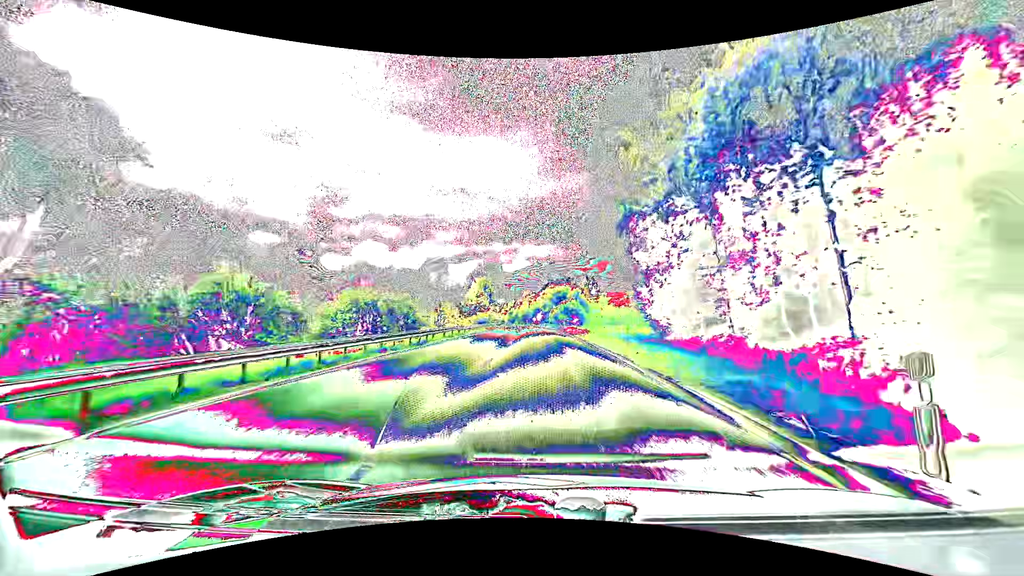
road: primary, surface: asphalt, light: Day
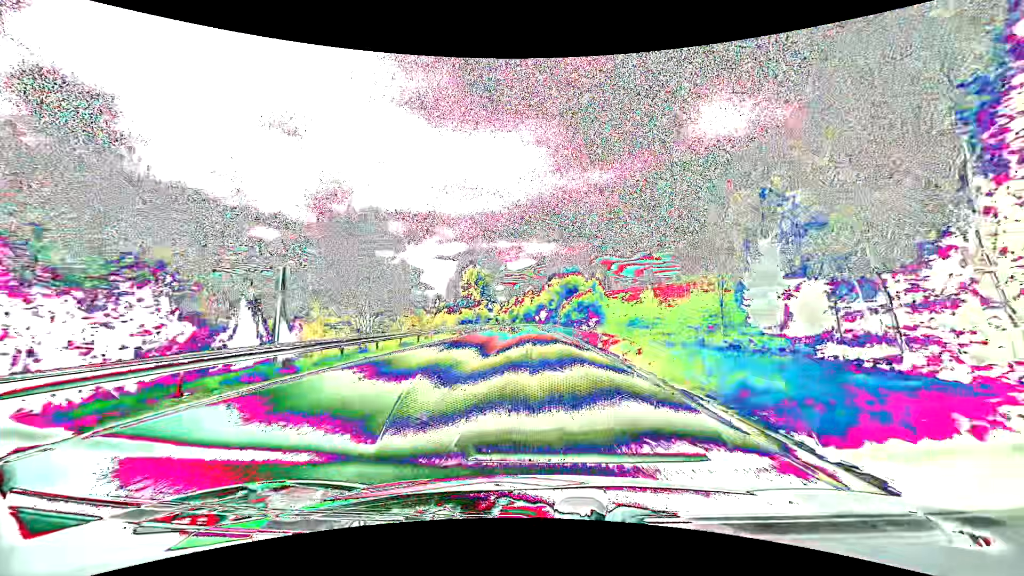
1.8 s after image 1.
(+0.1, +30.7) m; 0°
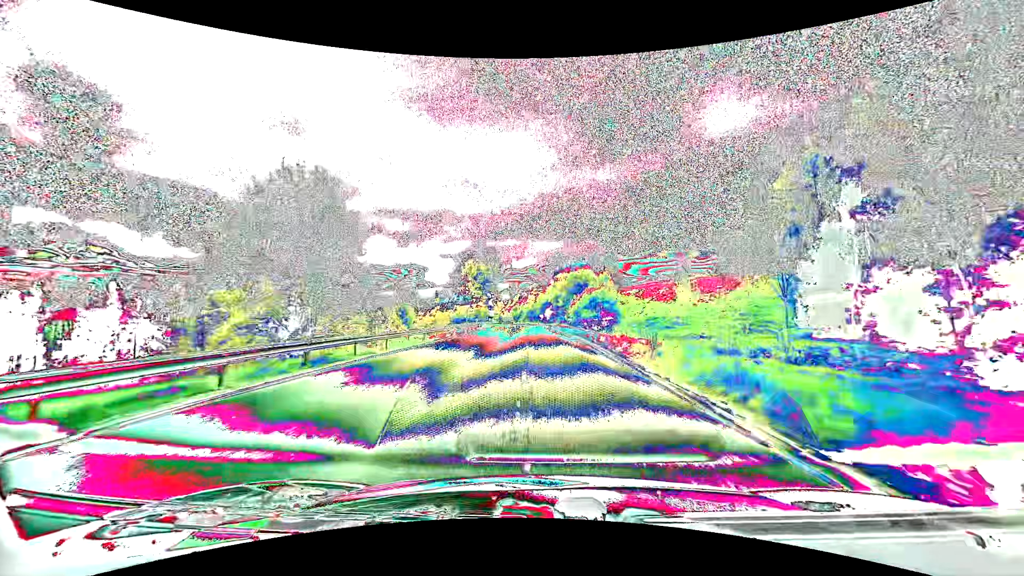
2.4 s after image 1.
(0.0, +11.0) m; -1°
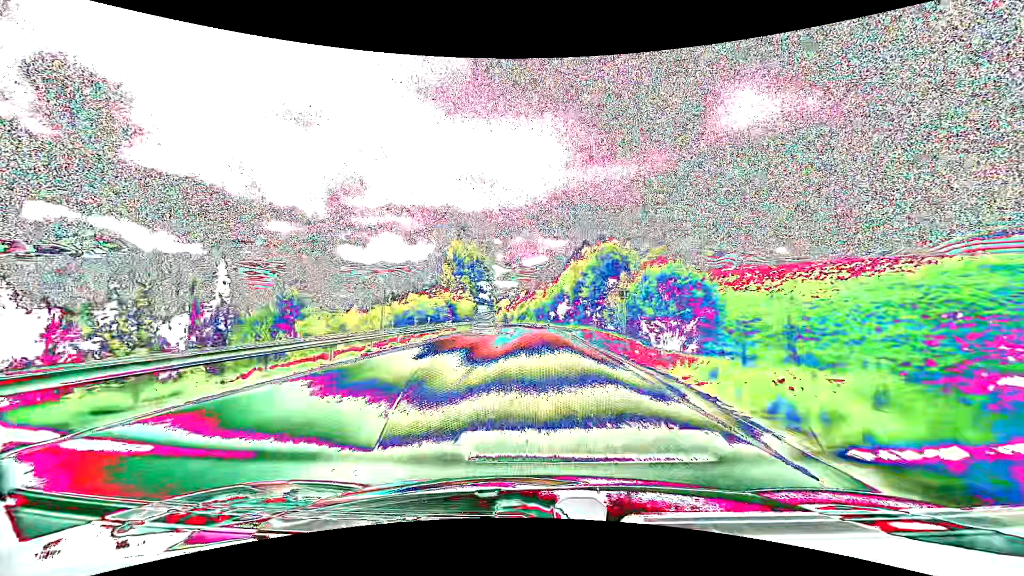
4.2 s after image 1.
(-0.2, +34.9) m; -1°
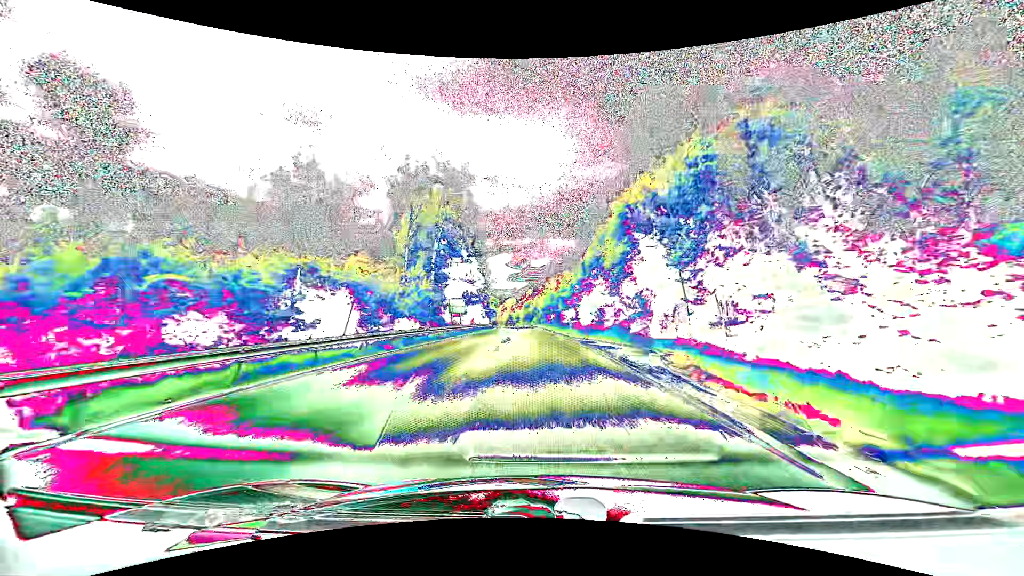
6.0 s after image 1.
(-0.4, +37.7) m; -1°
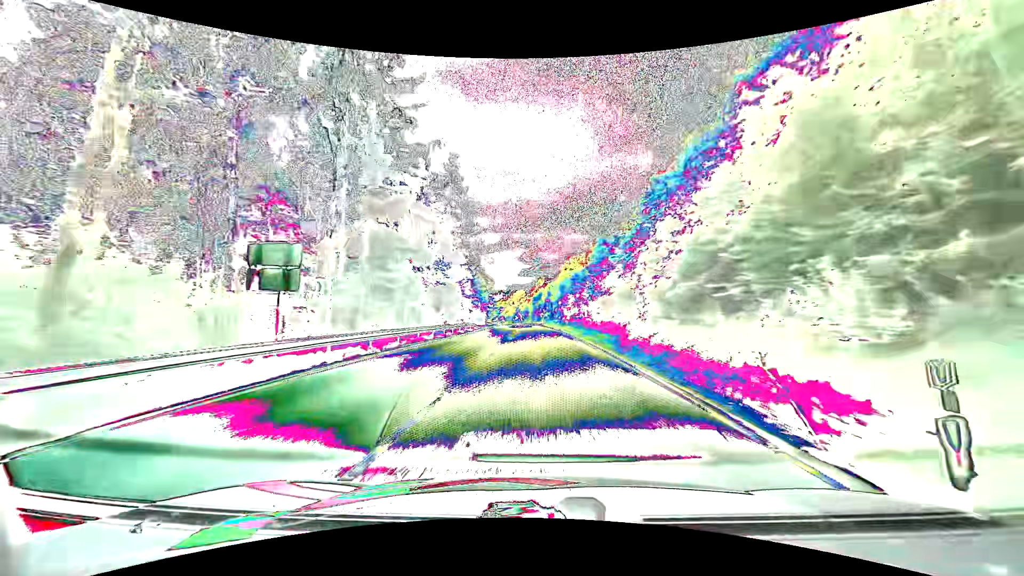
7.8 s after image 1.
(-0.4, +40.0) m; -1°
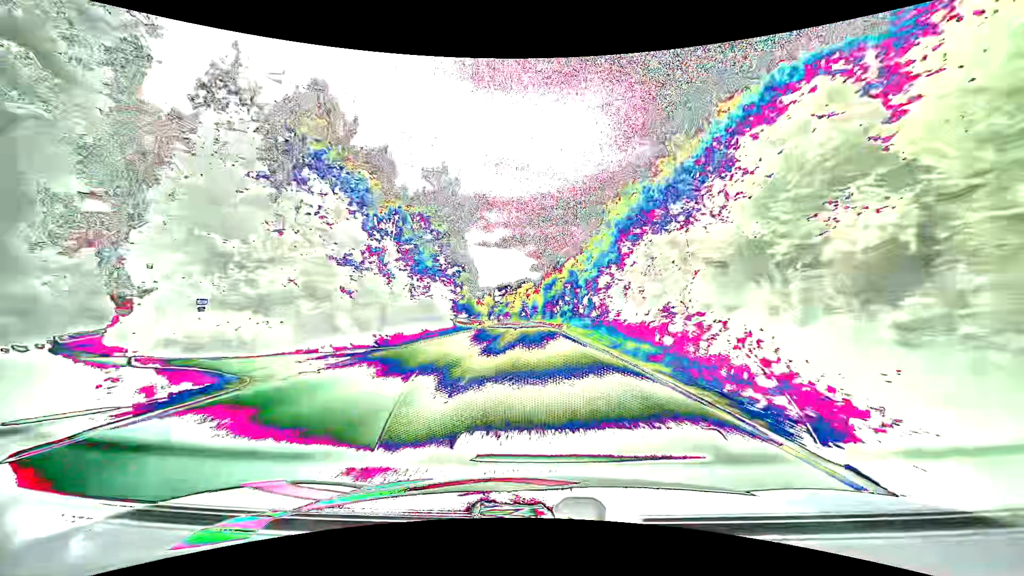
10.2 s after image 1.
(-0.5, +56.1) m; -1°
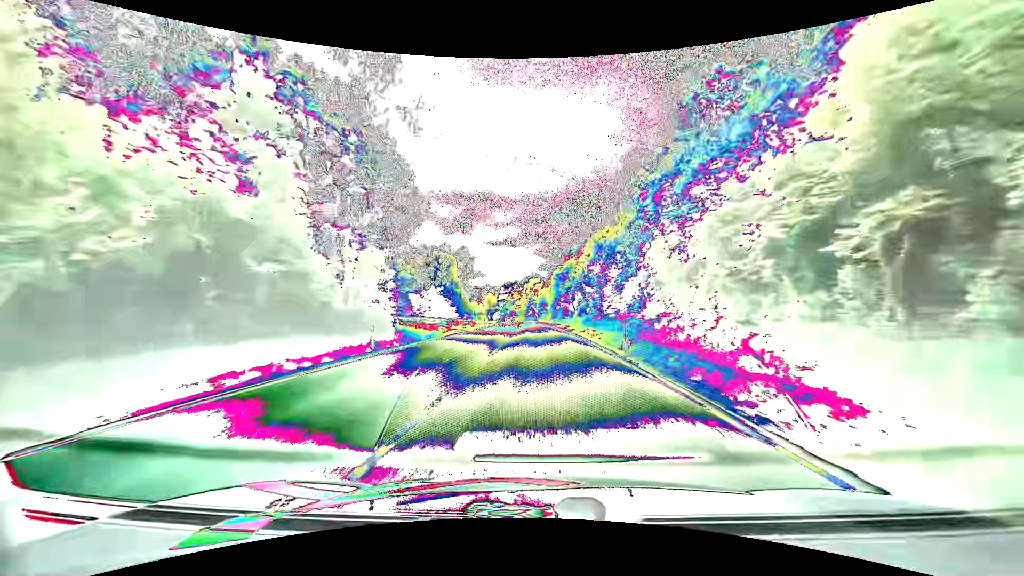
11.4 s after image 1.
(-0.4, +28.8) m; -1°
(0, +10) (0, +20) (0, +30) (-1, +40) (-1, +50) (-1, +60) (-1, +70) (-2, +80) (-2, +90) (-3, +100) m
